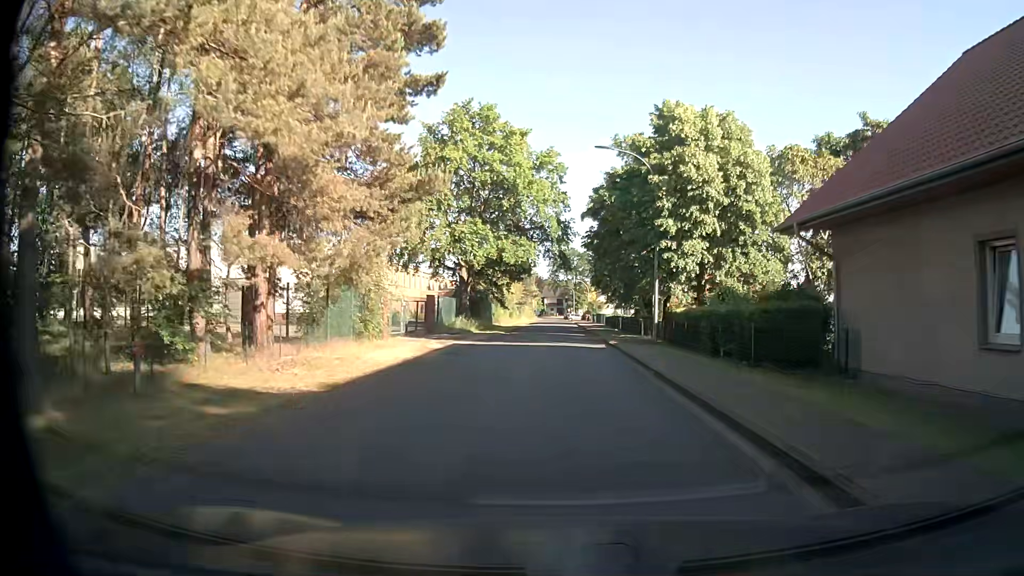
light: Day
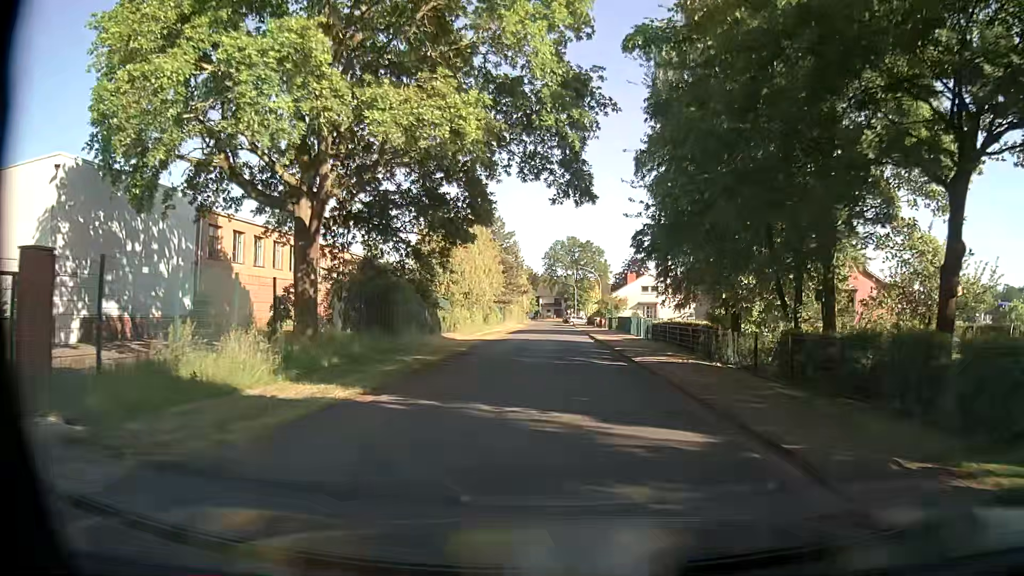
(-0.4, +31.1) m; -1°
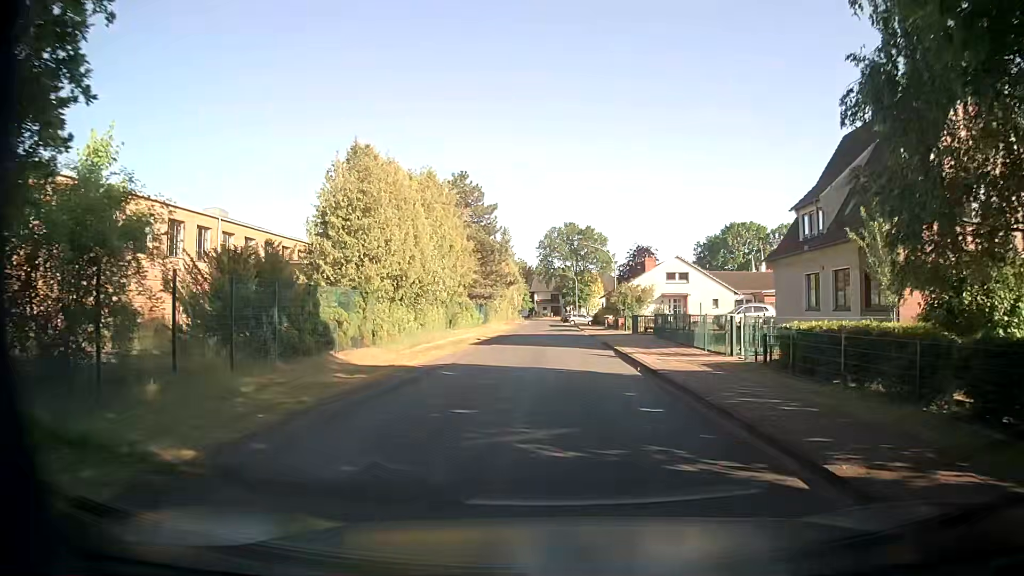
(+0.3, +20.0) m; +2°
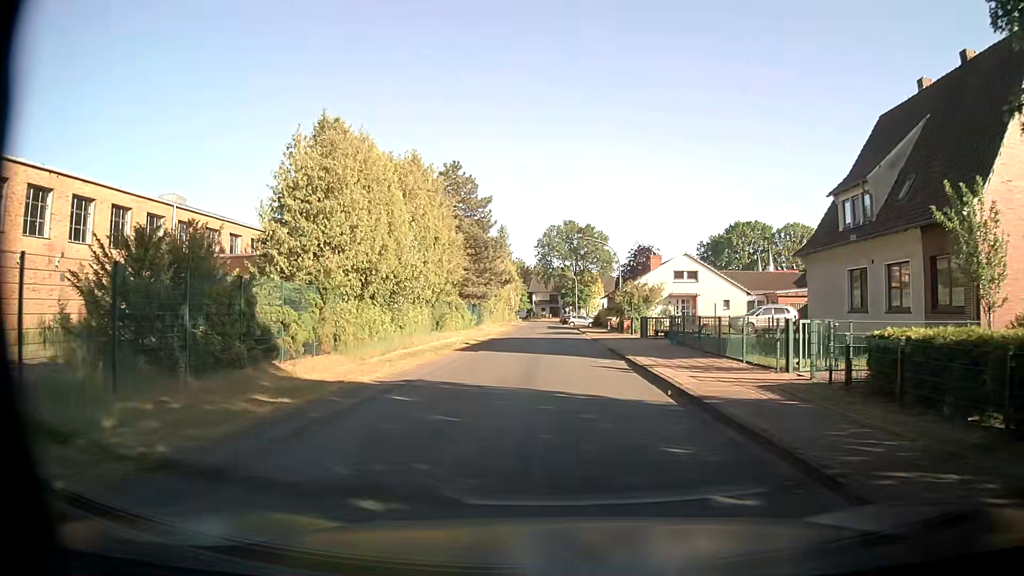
(0.0, +4.5) m; 0°
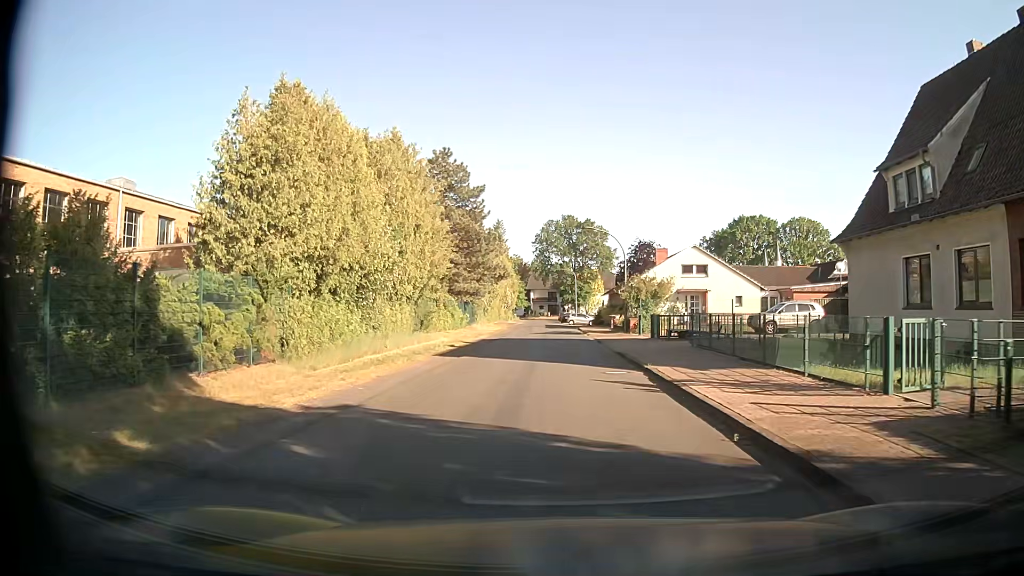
(0.0, +4.3) m; 0°
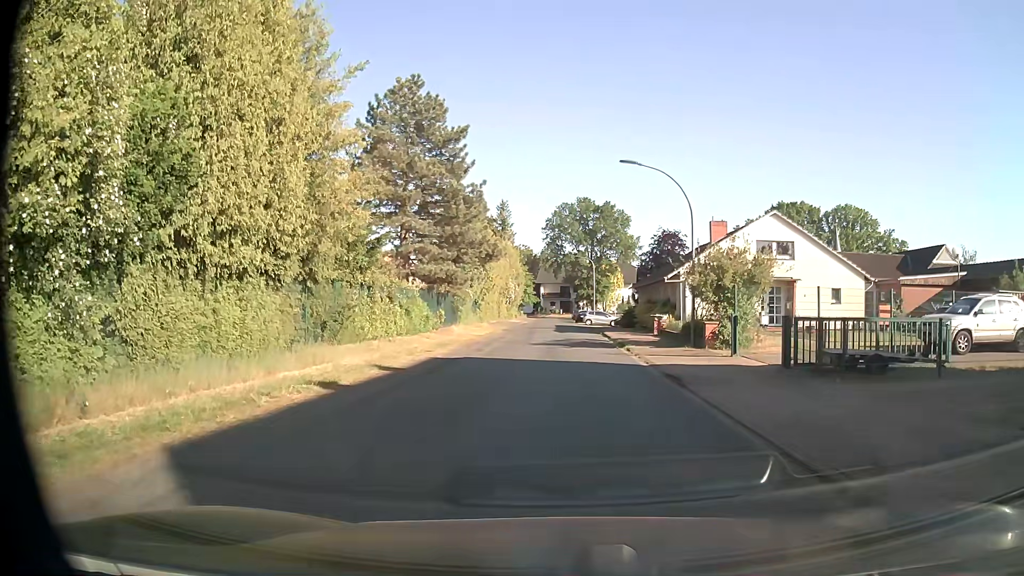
(0.0, +16.8) m; 0°
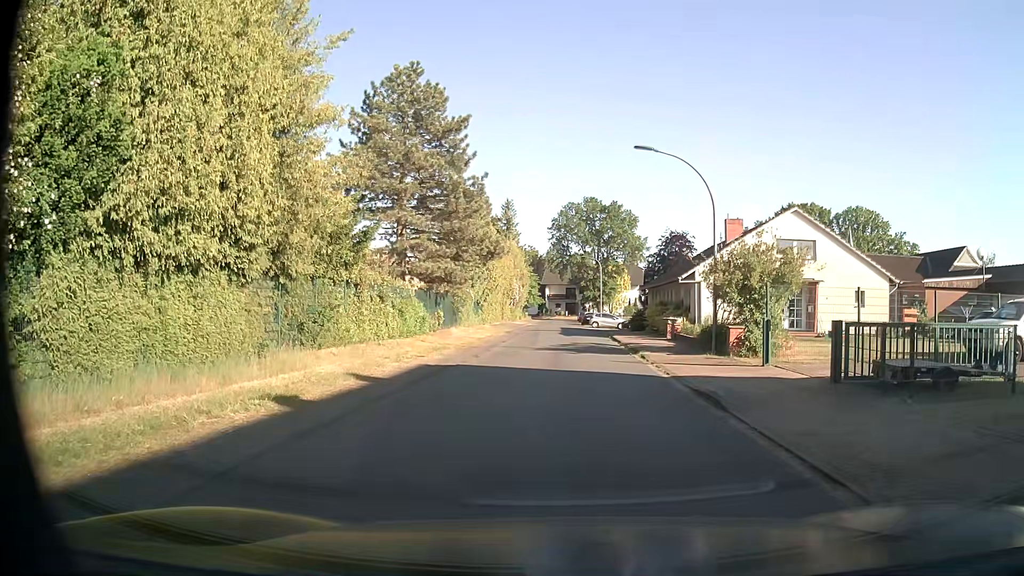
(0.0, +2.3) m; -1°
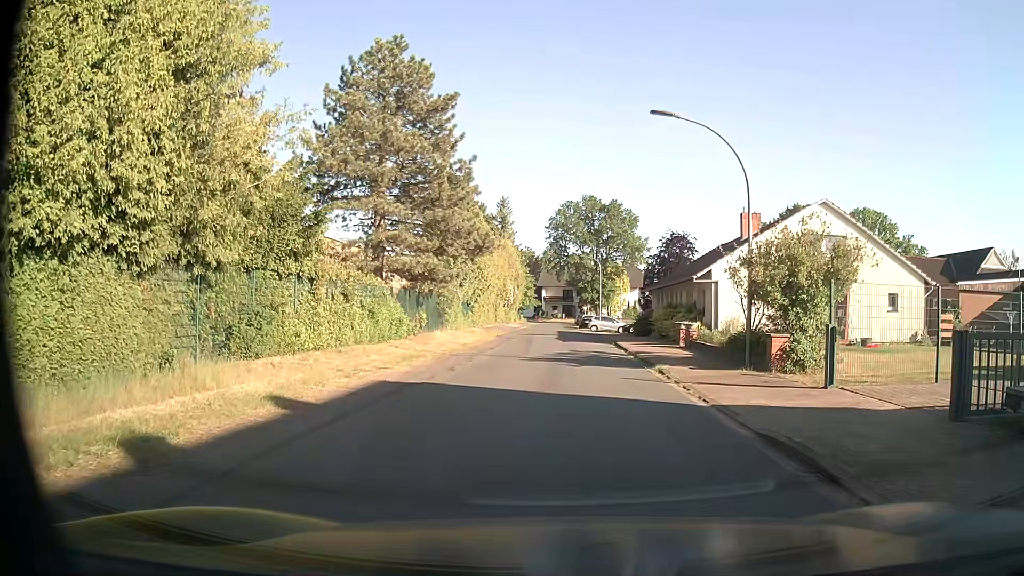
(0.0, +4.0) m; -1°
